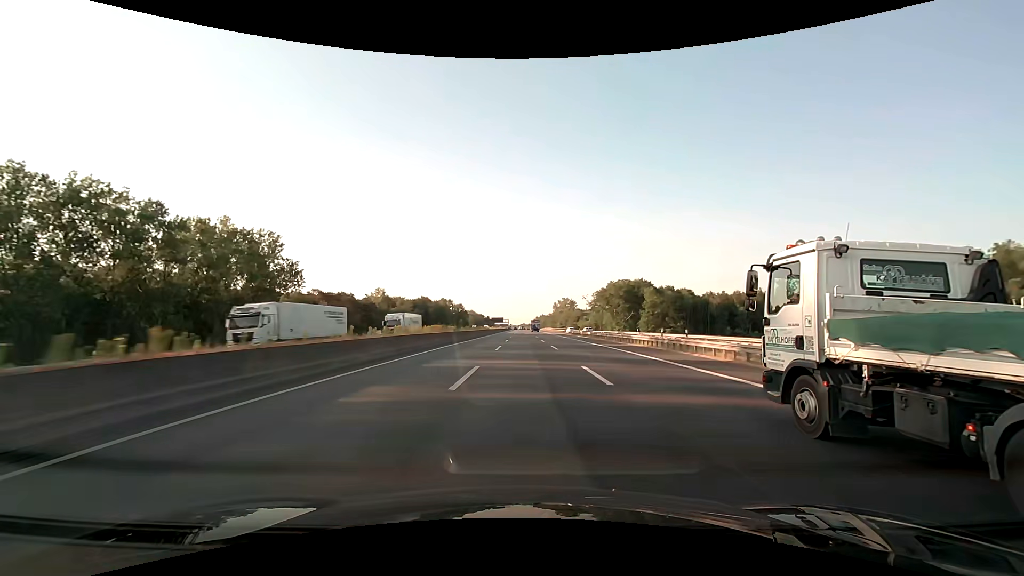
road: motorway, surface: asphalt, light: Day
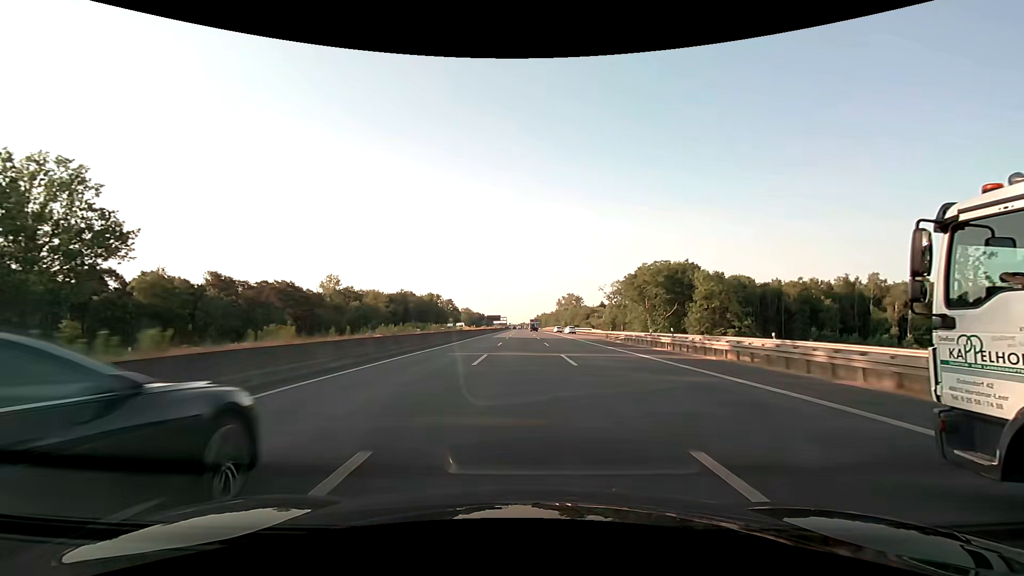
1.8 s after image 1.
(+0.1, +47.4) m; 0°
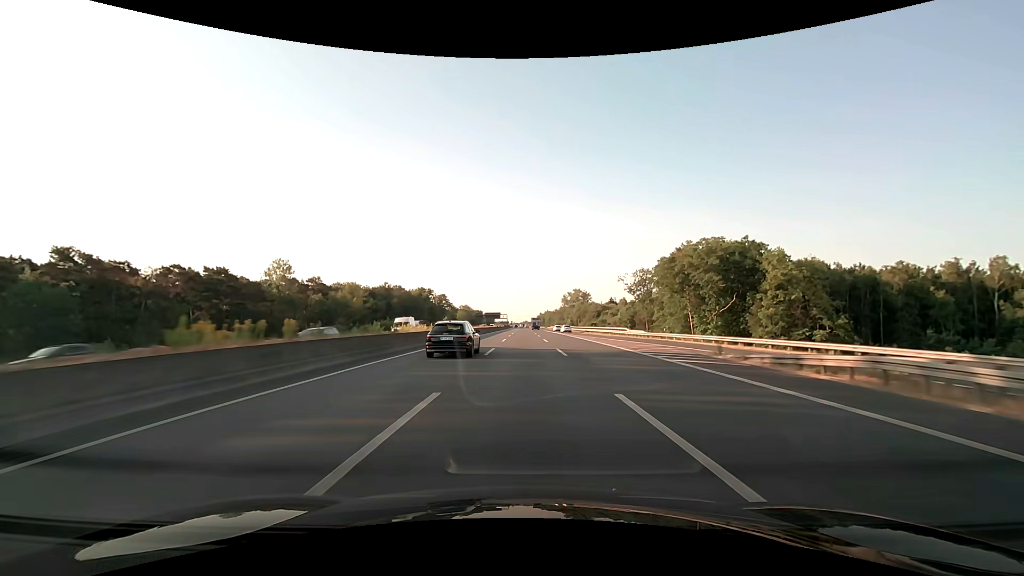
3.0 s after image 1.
(-0.1, +31.6) m; 0°
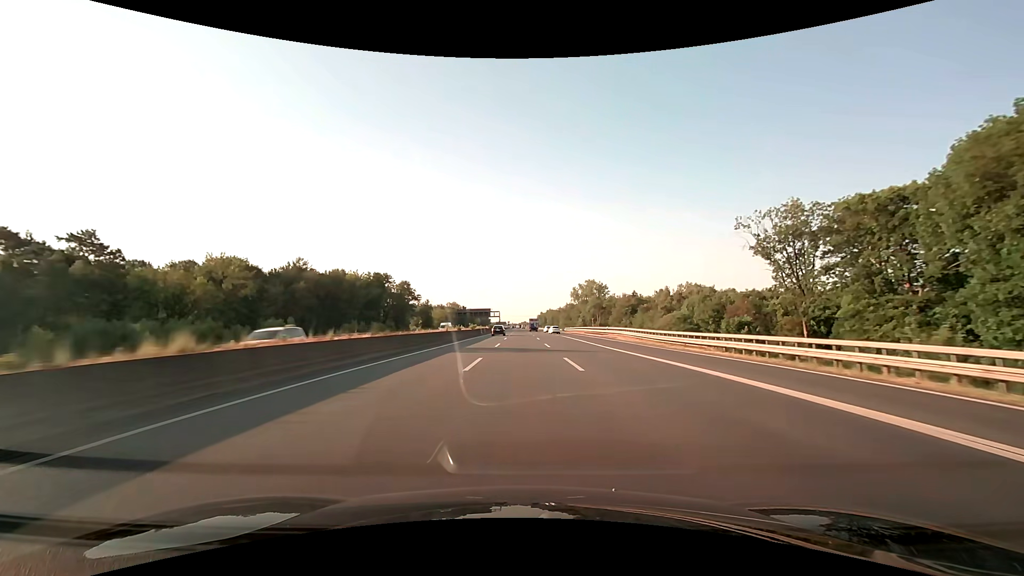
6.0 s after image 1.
(-0.1, +78.9) m; 0°
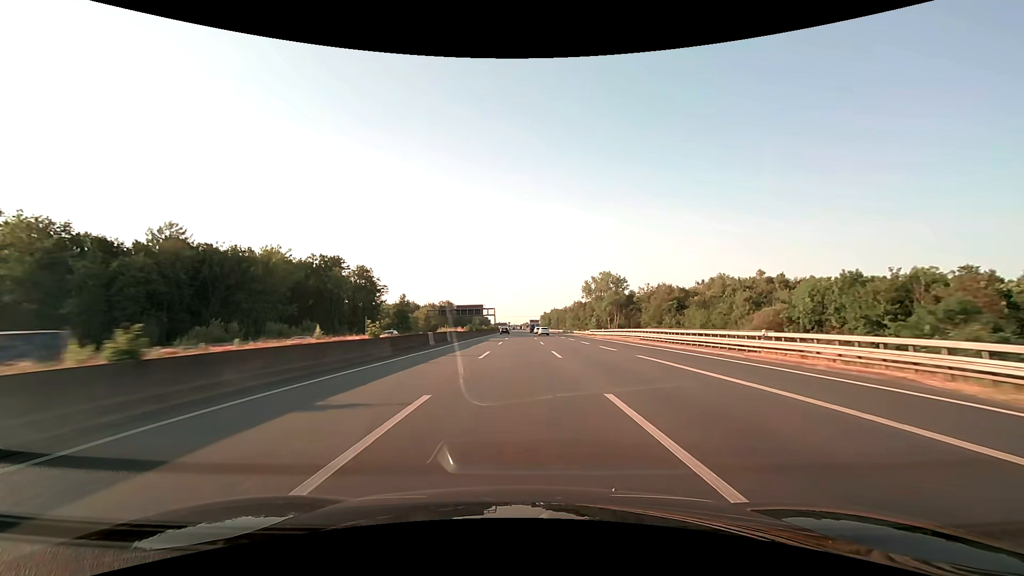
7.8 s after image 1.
(0.0, +47.4) m; 0°
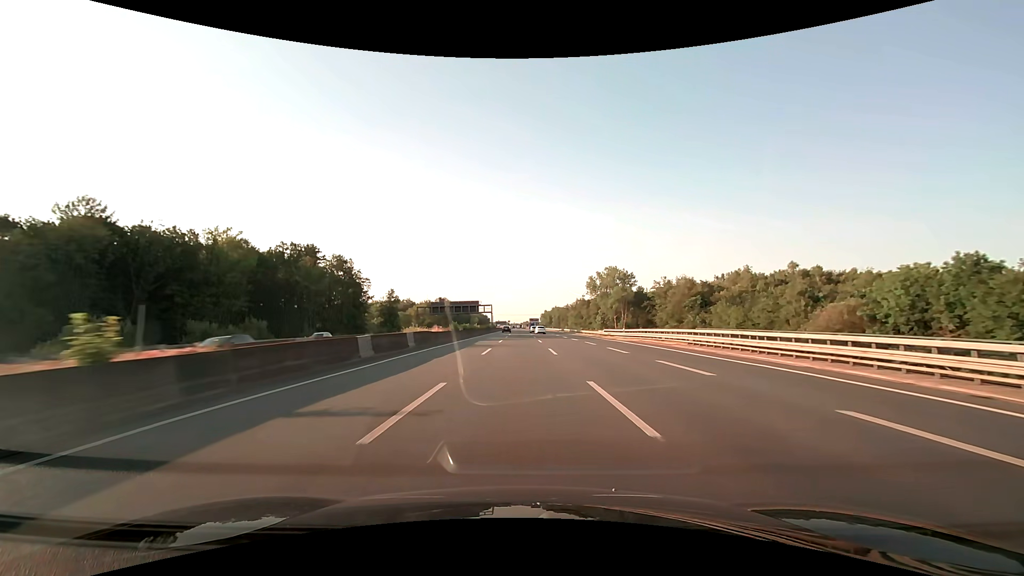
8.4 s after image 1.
(0.0, +15.8) m; 0°
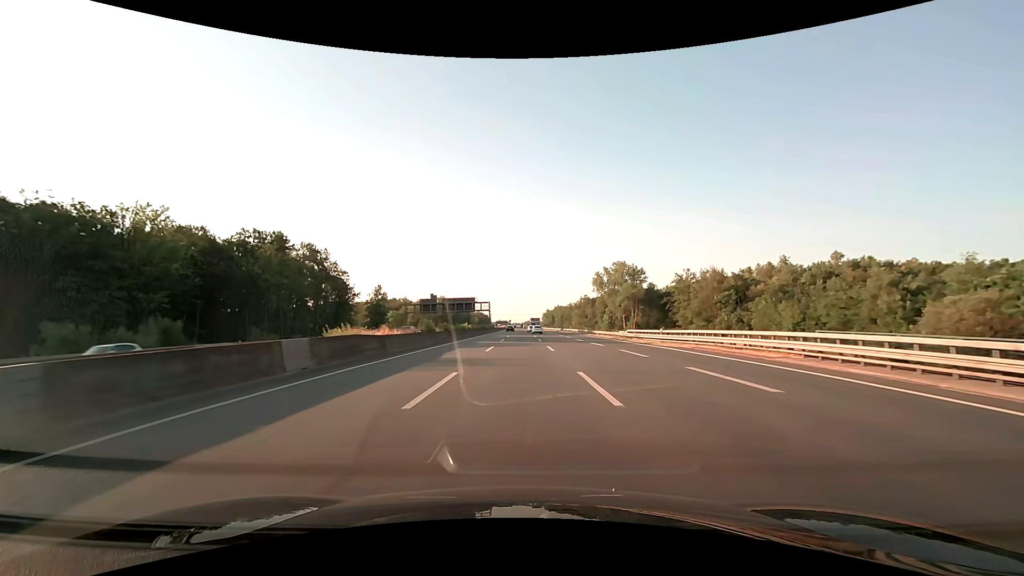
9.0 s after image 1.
(0.0, +15.8) m; 0°
(0, +10) (0, +20) (0, +30) (0, +40) (0, +50) (0, +60) (0, +70) (0, +80) (-1, +90) (-1, +100) m
